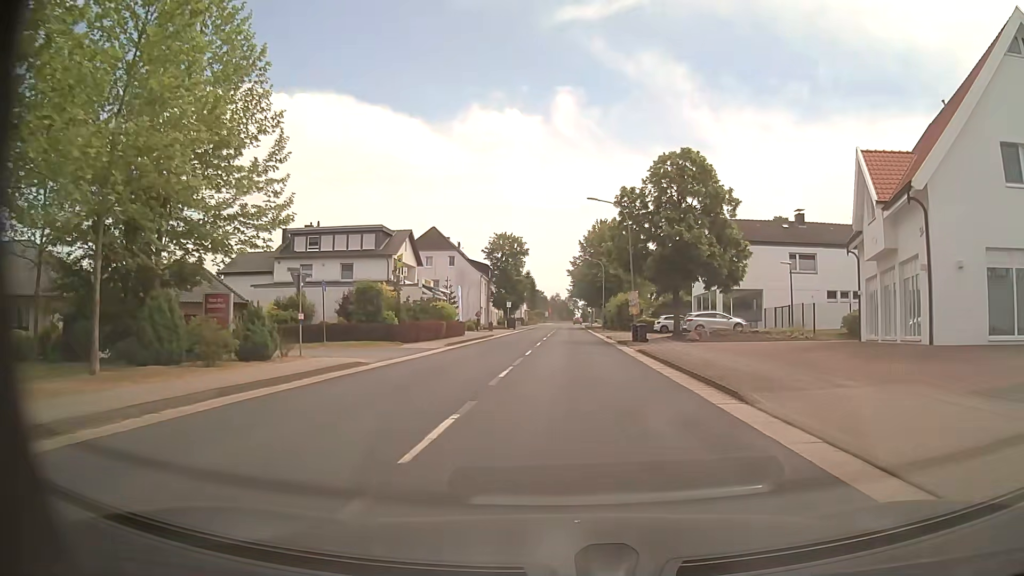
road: secondary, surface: asphalt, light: Day
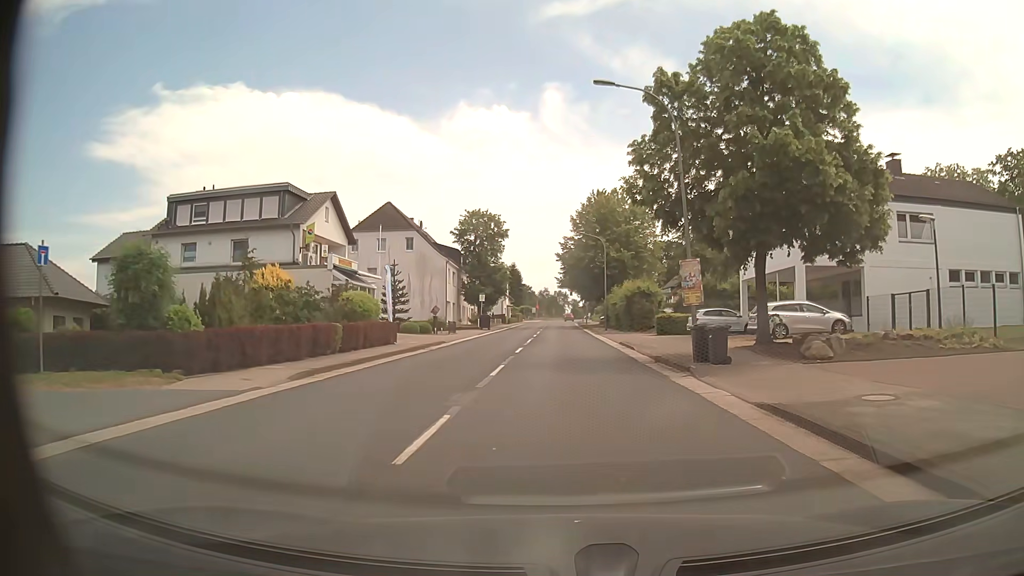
(+0.1, +18.6) m; +1°
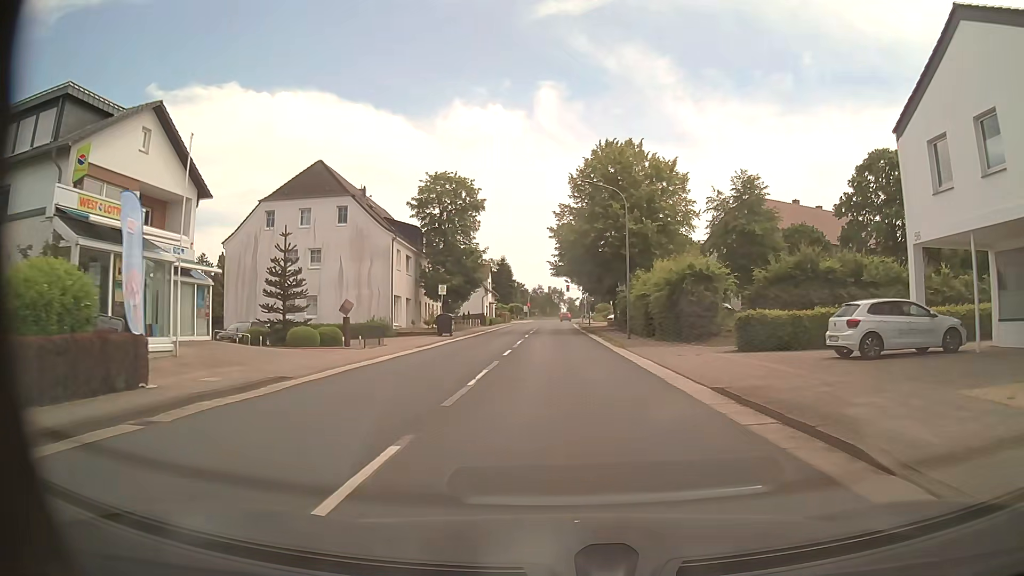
(0.0, +20.4) m; 0°
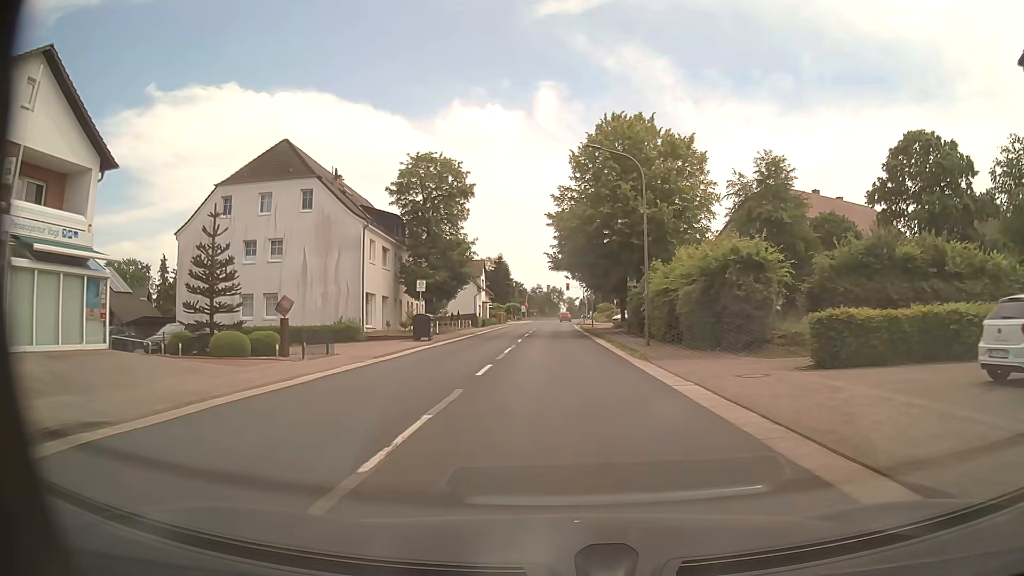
(0.0, +7.0) m; +1°
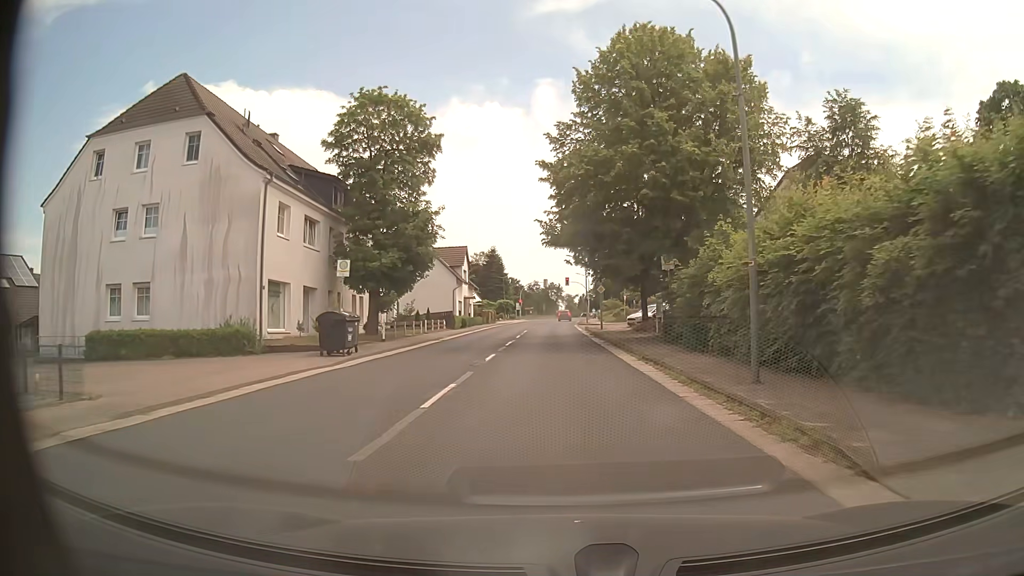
(0.0, +14.2) m; 0°
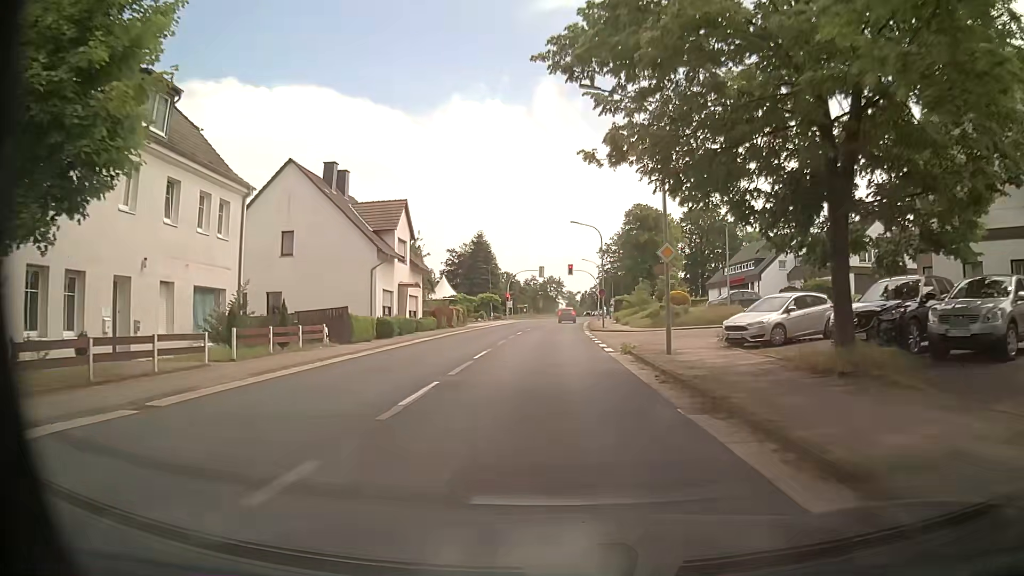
(+0.1, +26.8) m; 0°
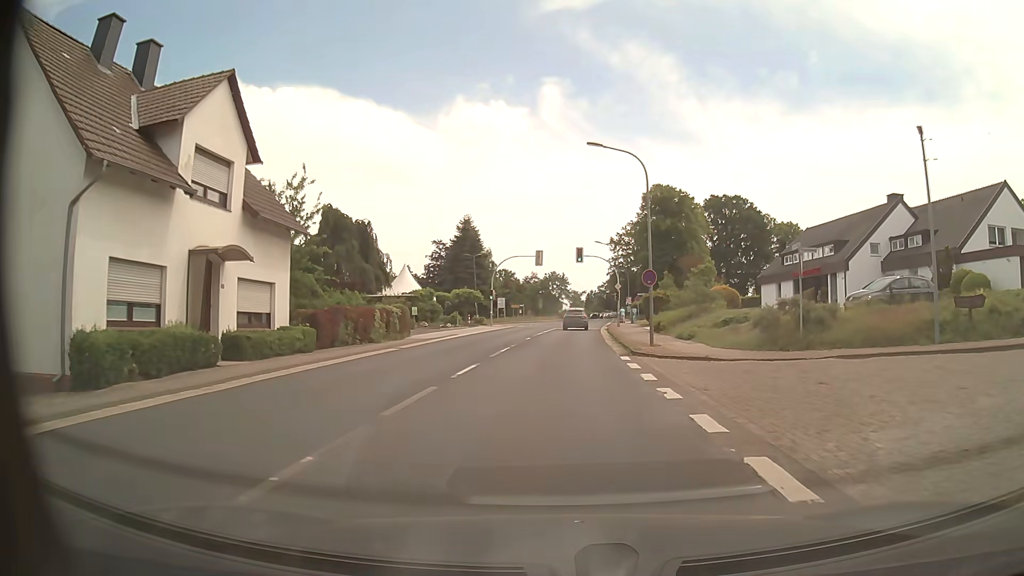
(0.0, +23.1) m; 0°
